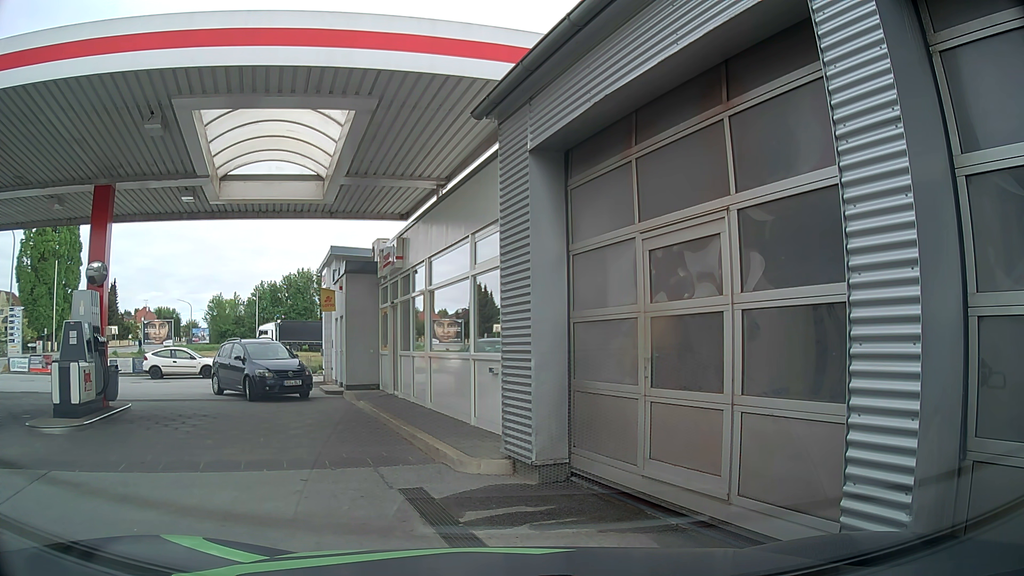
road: service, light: Day
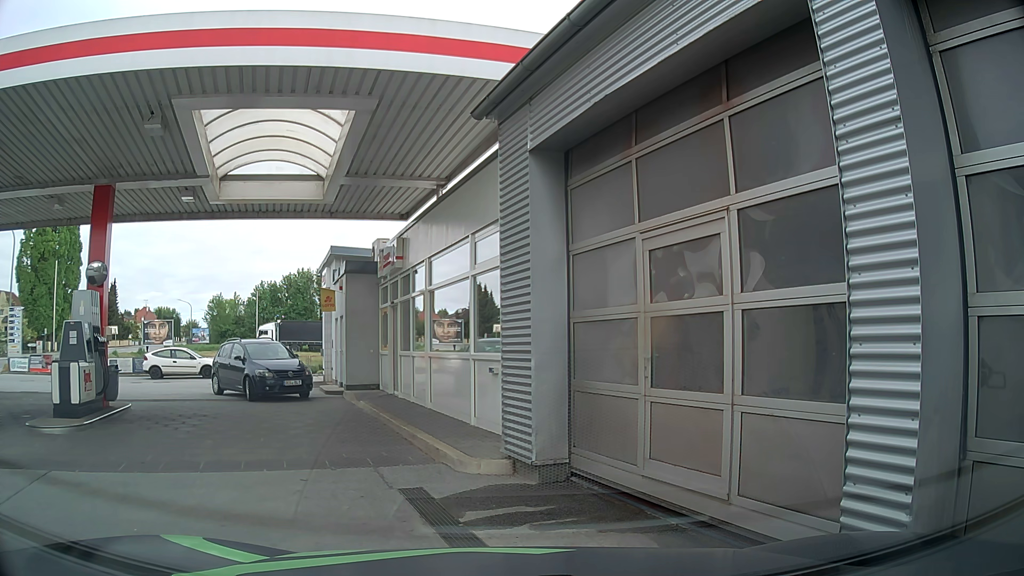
(0.0, 0.0) m; 0°
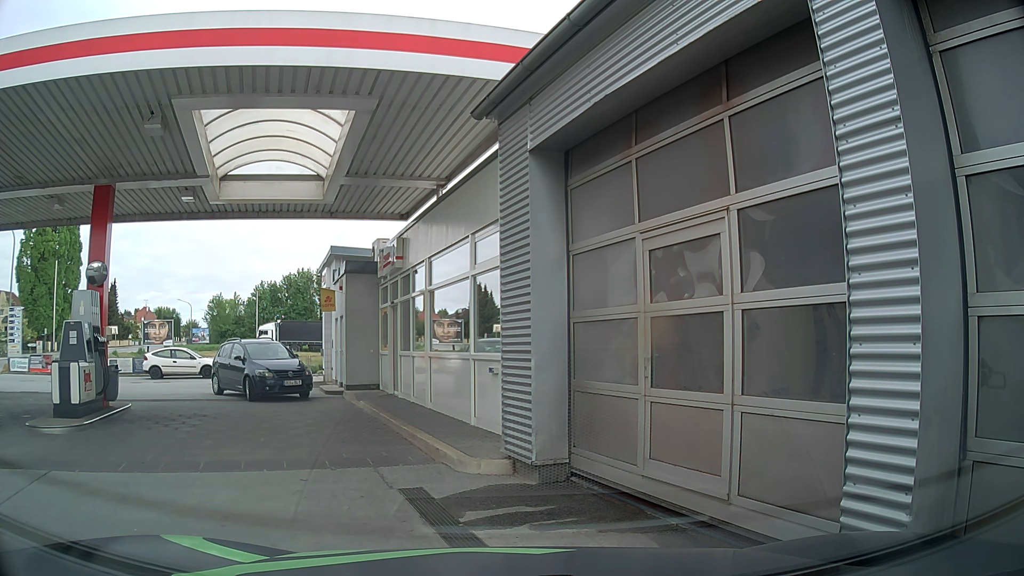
(0.0, 0.0) m; 0°
